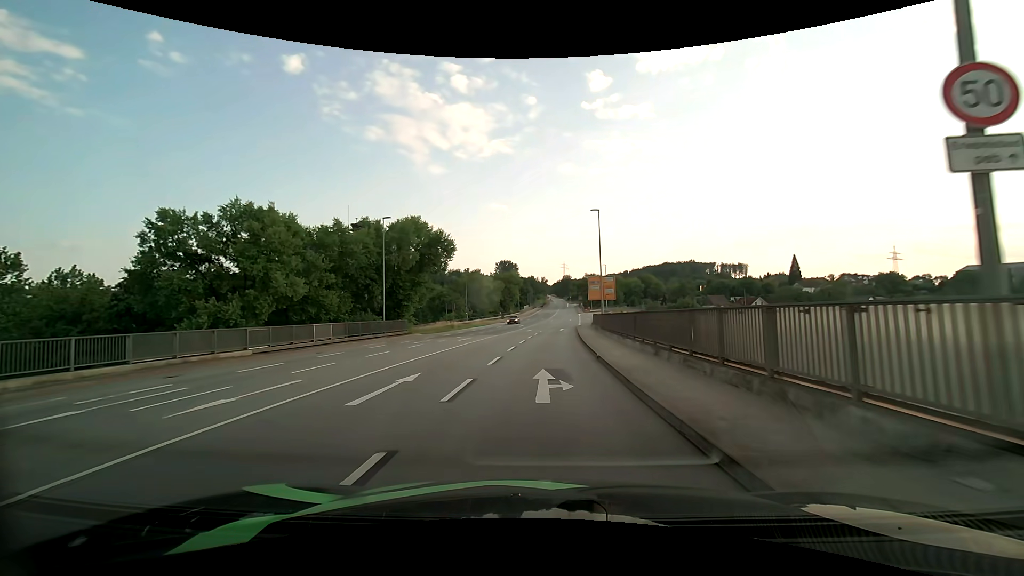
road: primary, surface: asphalt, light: Day
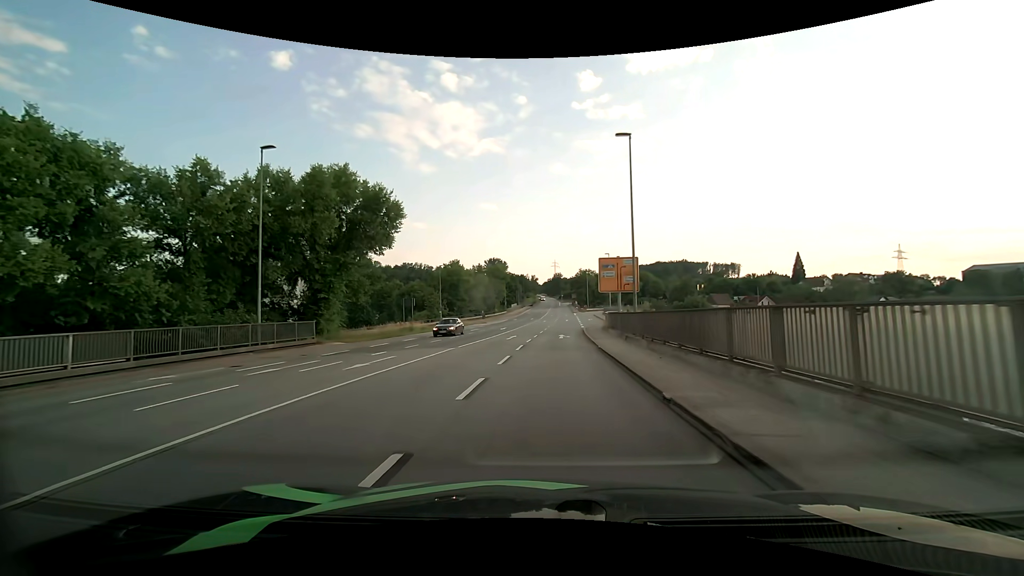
(+0.2, +18.1) m; +1°
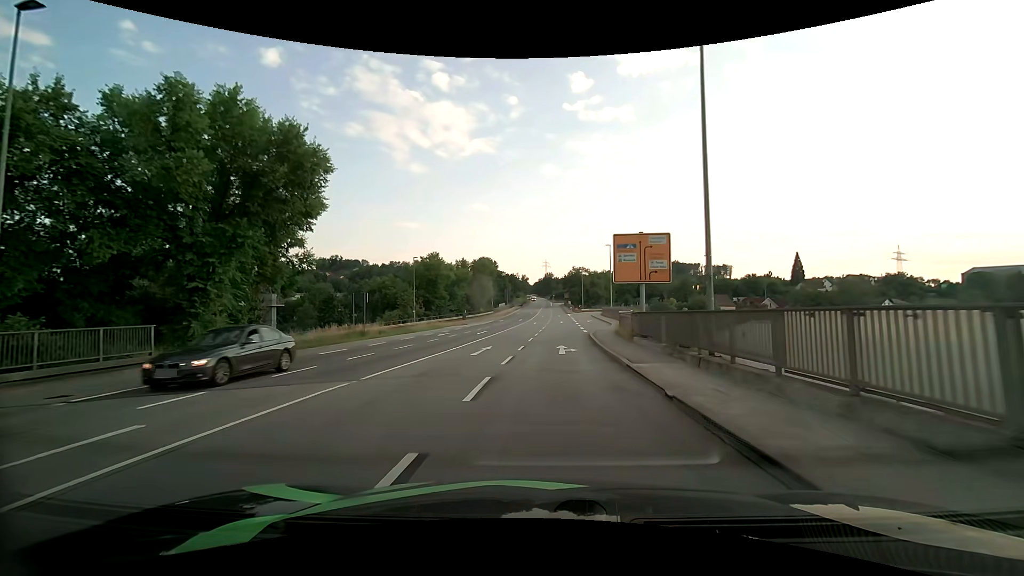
(+0.2, +11.9) m; +1°
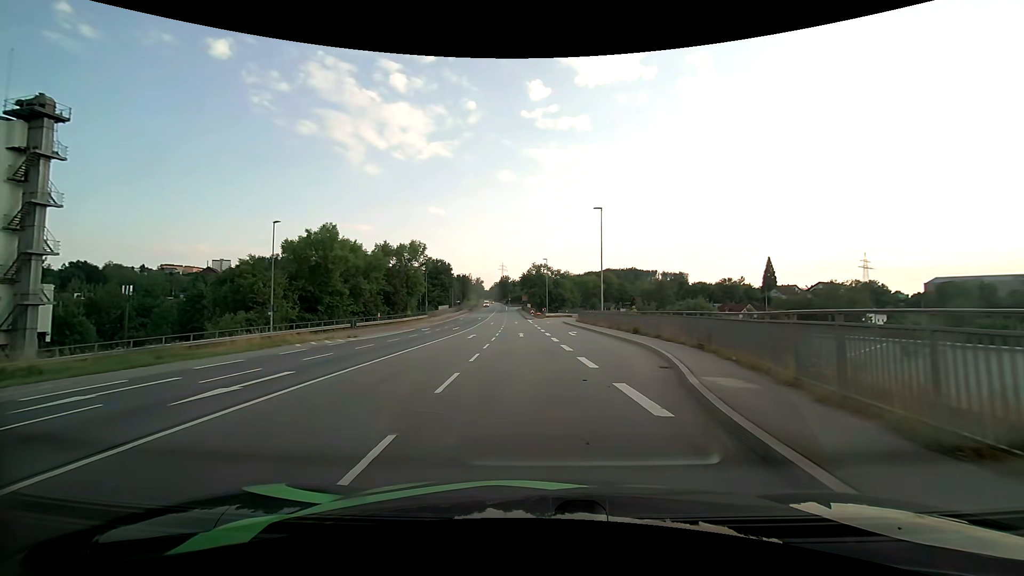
(+0.9, +29.0) m; +5°
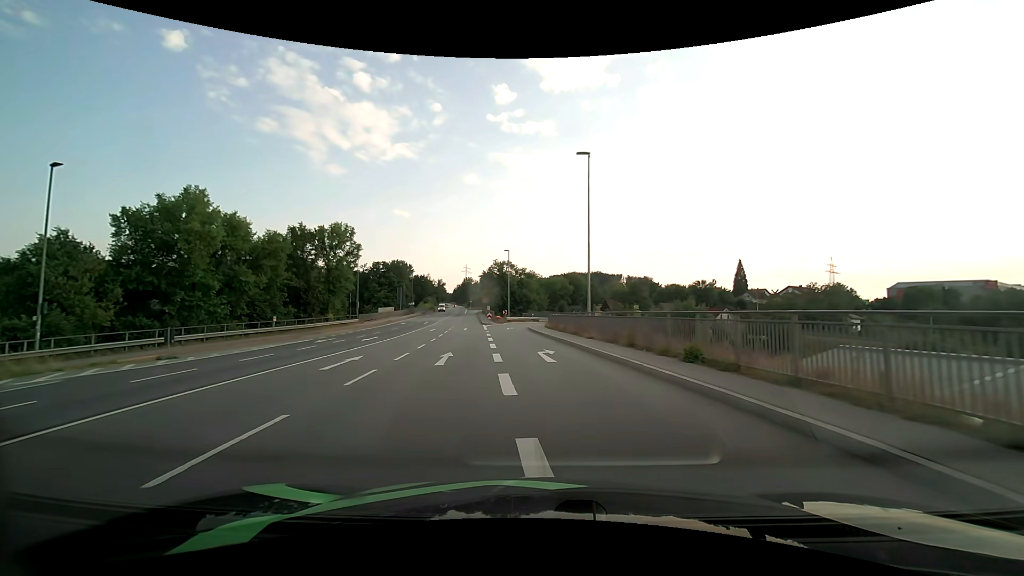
(+0.8, +16.3) m; +4°
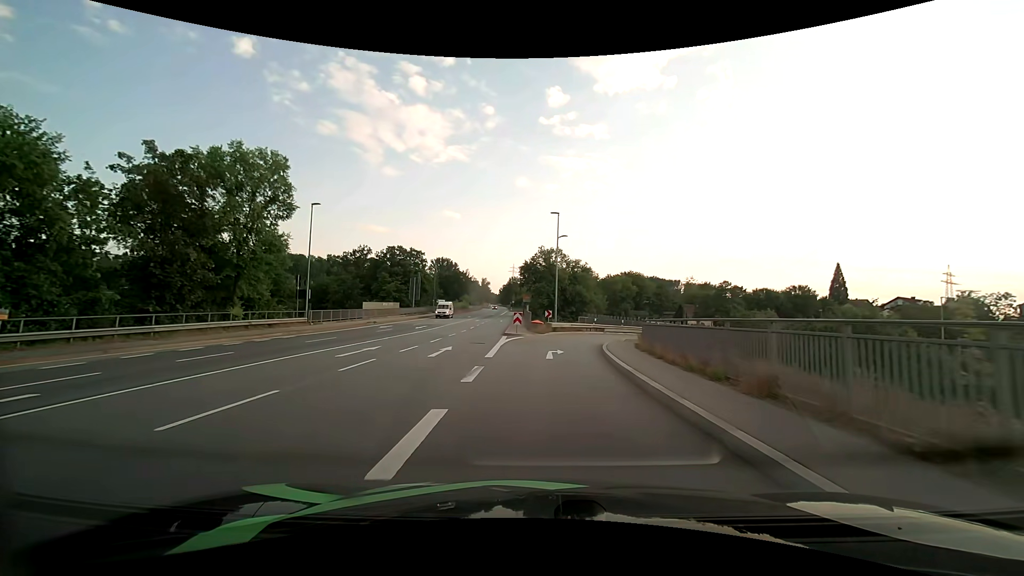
(-1.2, +28.5) m; -5°
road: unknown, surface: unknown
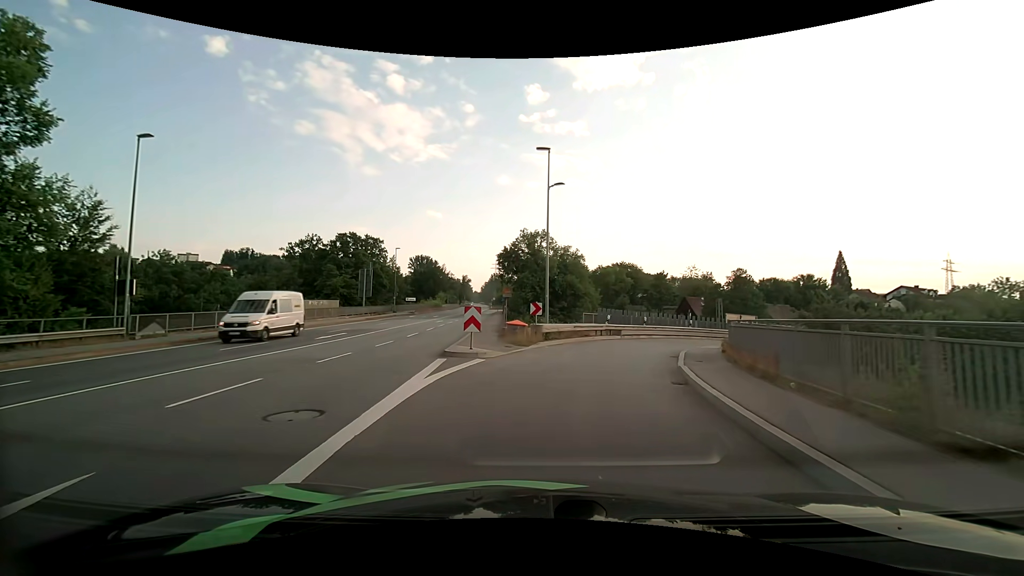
(+0.1, +16.6) m; +2°
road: primary_link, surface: asphalt
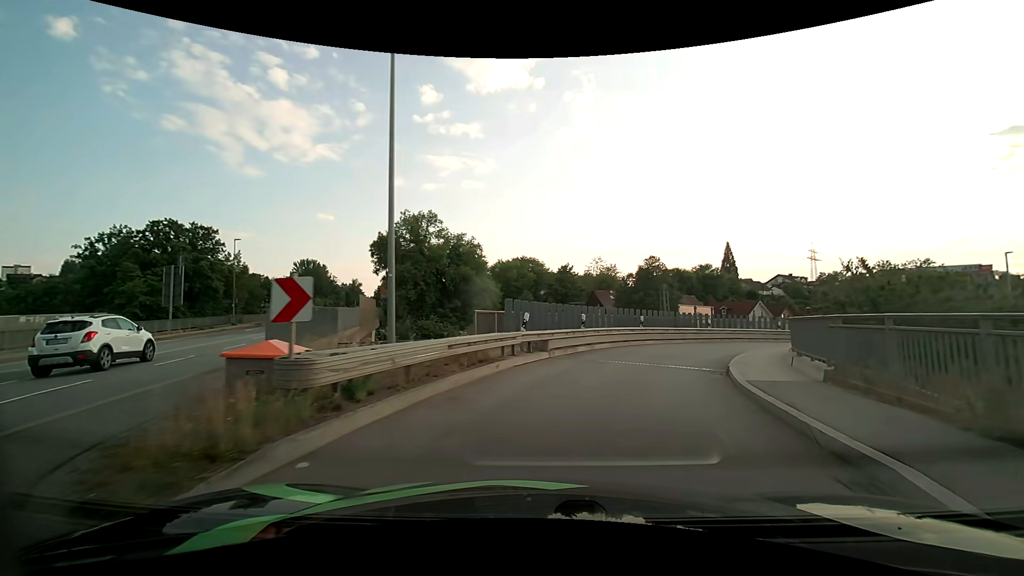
(+1.1, +15.0) m; +11°
(+1, +10) (+4, +19) (+10, +28) (+17, +34) (+26, +39) (+36, +41) (+46, +42) (+56, +40) (+65, +38) (+75, +35) m
